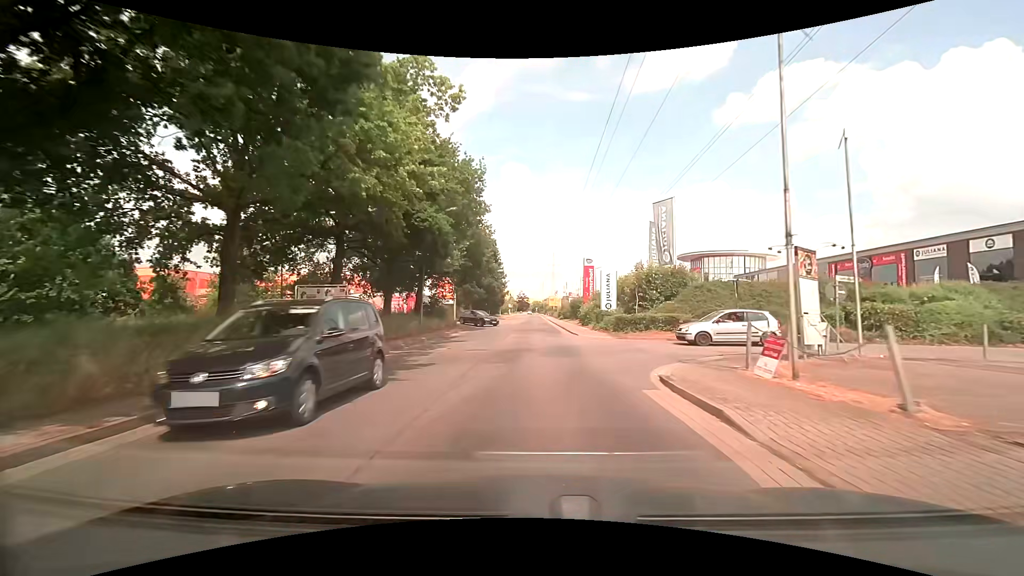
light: Day
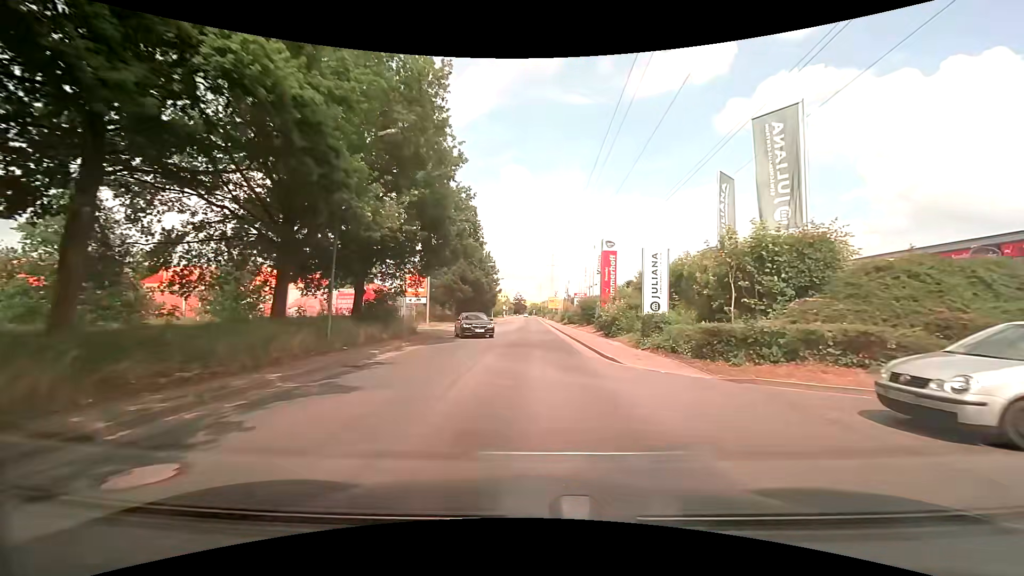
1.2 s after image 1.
(0.0, +14.2) m; -1°
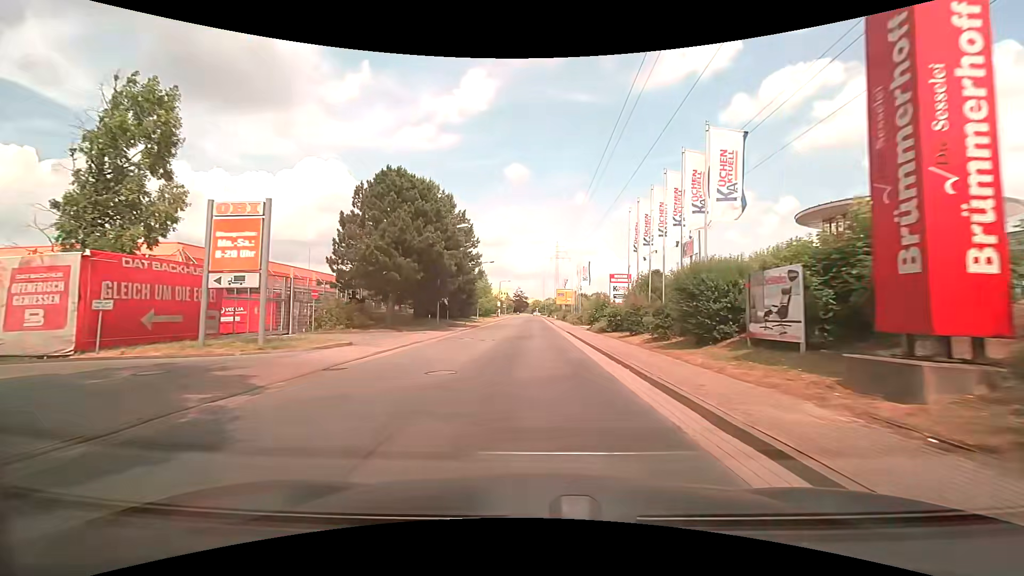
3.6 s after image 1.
(+0.4, +28.4) m; 0°
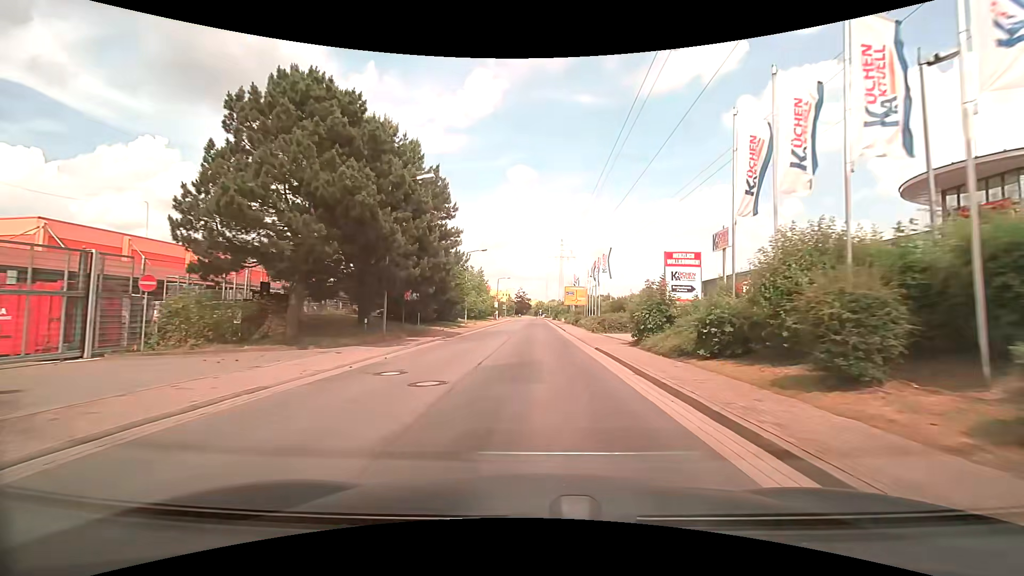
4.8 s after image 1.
(-0.1, +14.3) m; 0°
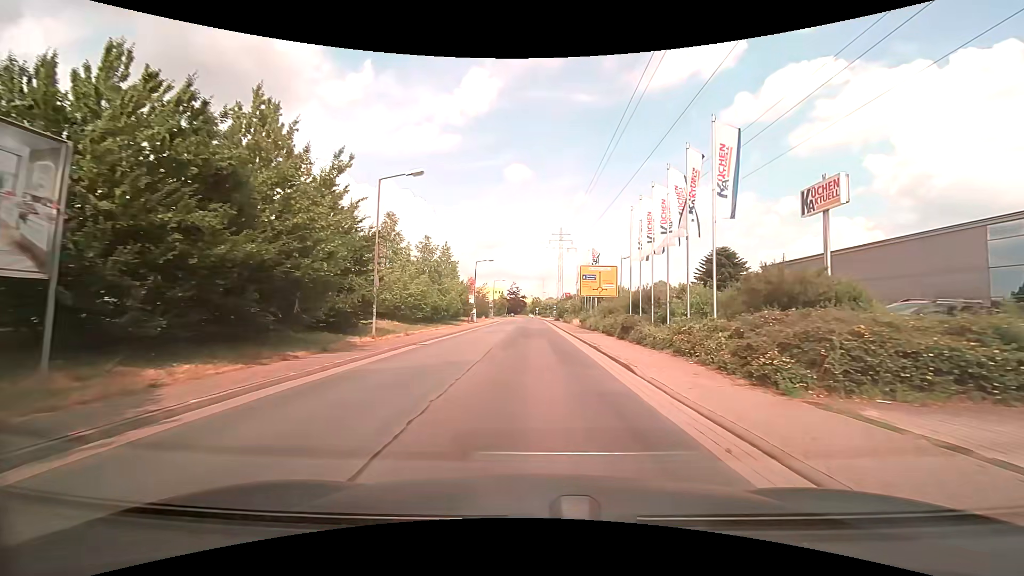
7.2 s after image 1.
(+0.1, +28.3) m; 0°
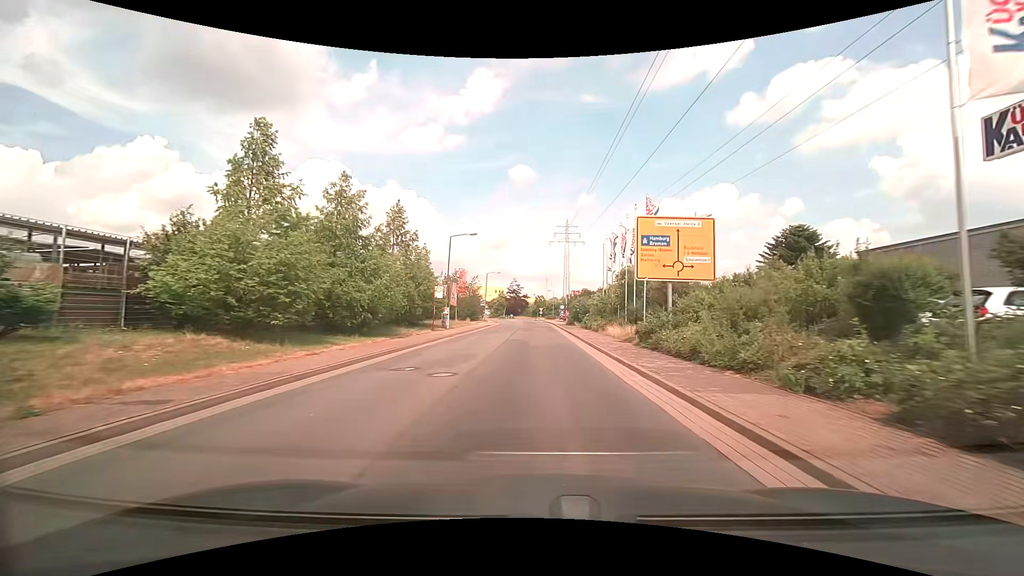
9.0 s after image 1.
(-0.2, +21.0) m; 0°
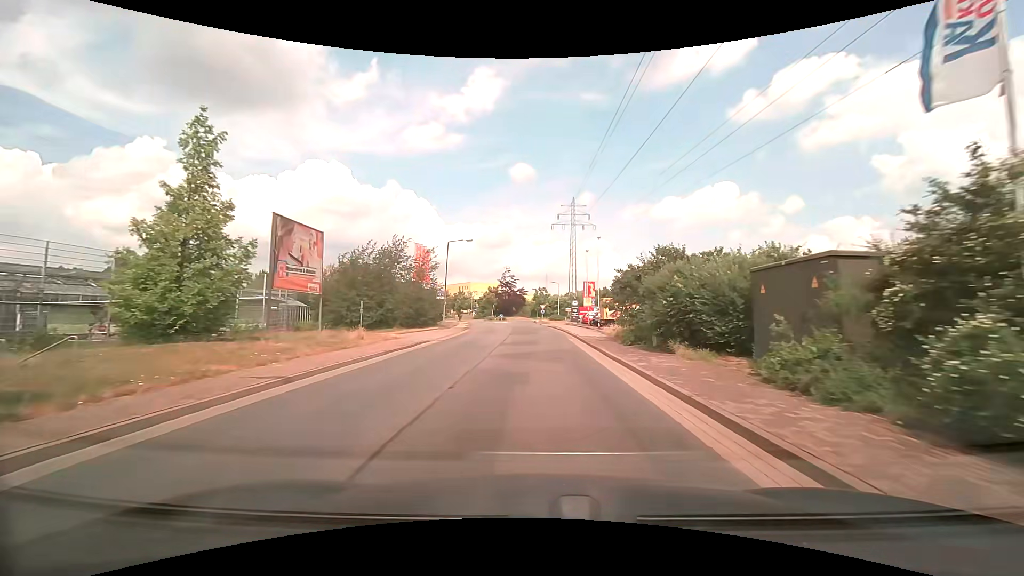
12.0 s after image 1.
(+0.1, +34.5) m; 0°
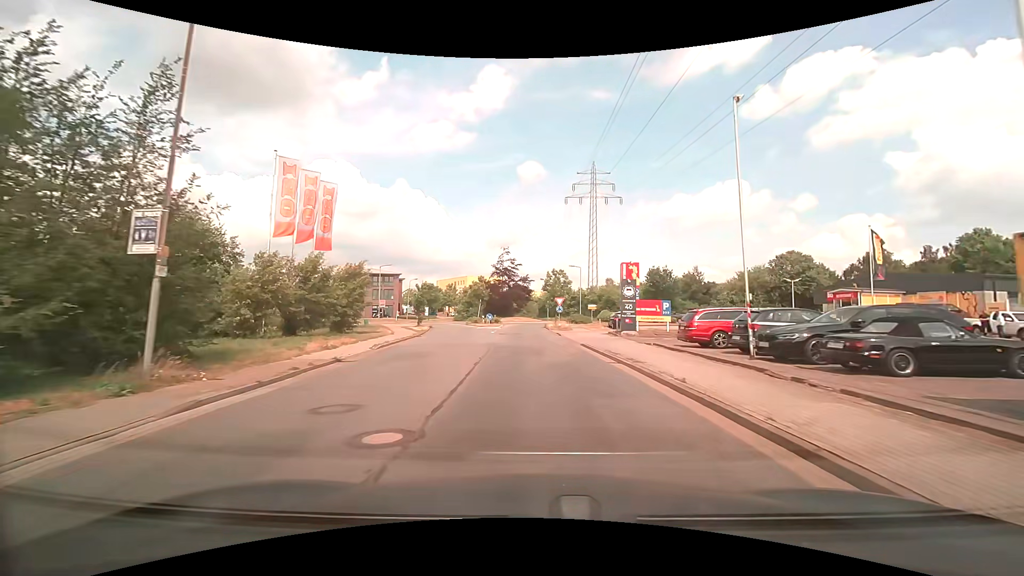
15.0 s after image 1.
(-0.3, +34.1) m; -1°
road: residential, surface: asphalt
(0, +10) (0, +20) (0, +30) (-1, +40) (-1, +50) (-1, +60) (+2, +70) (+5, +79) (+3, +88) (-5, +94) m
